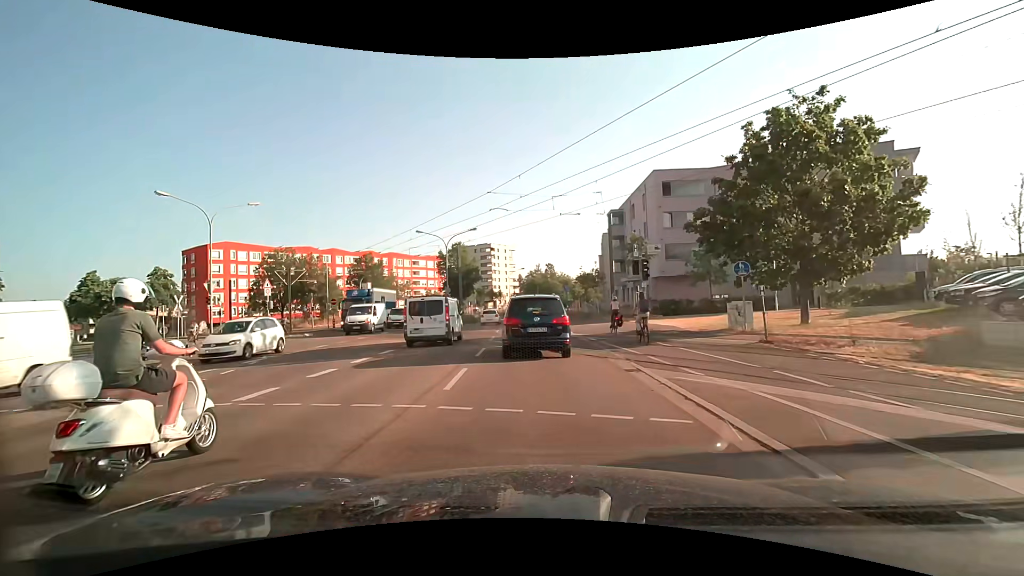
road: secondary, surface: asphalt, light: Day
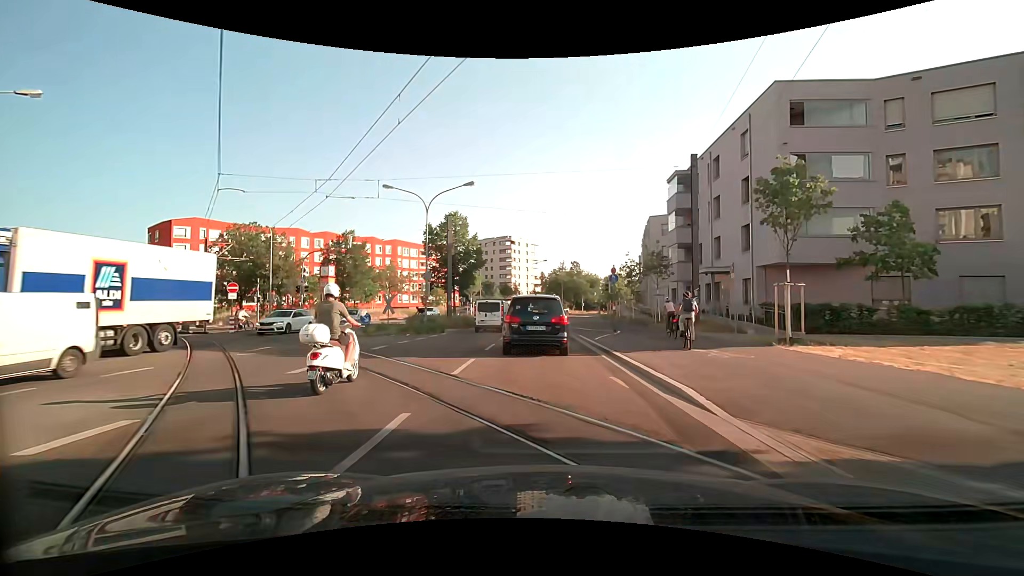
(-0.5, +18.7) m; -2°
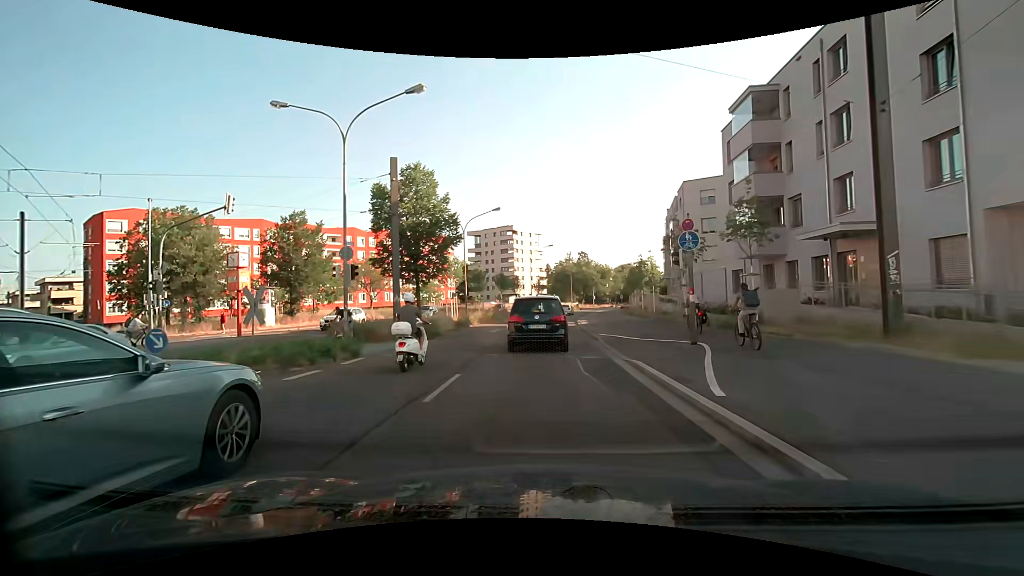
(0.0, +14.6) m; 0°
(0, +10) (0, +20) (0, +30) (+1, +40) (+1, +50) (+2, +60) (+3, +70) (+5, +80) (+7, +89) (+10, +99) m
